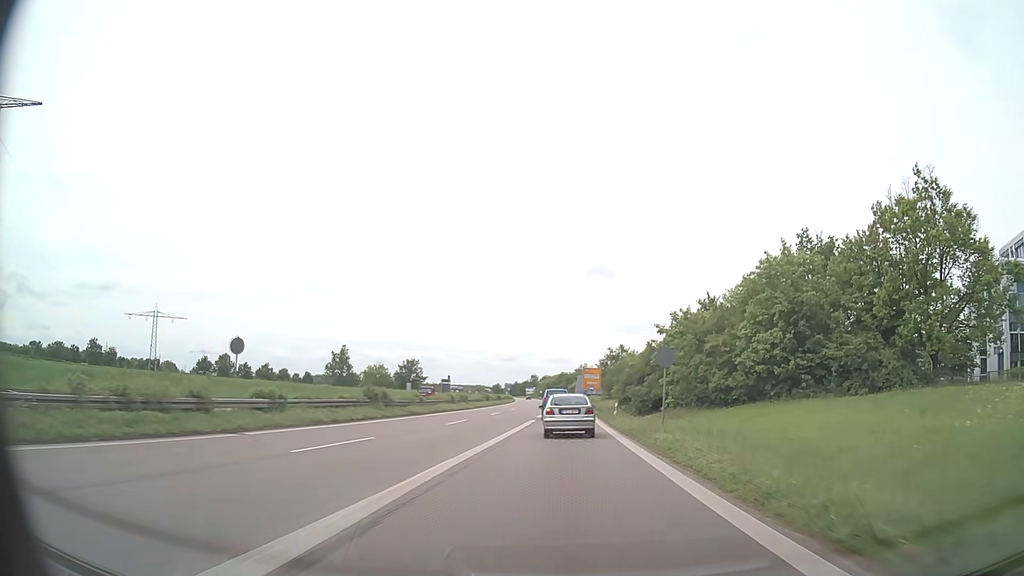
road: trunk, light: Day
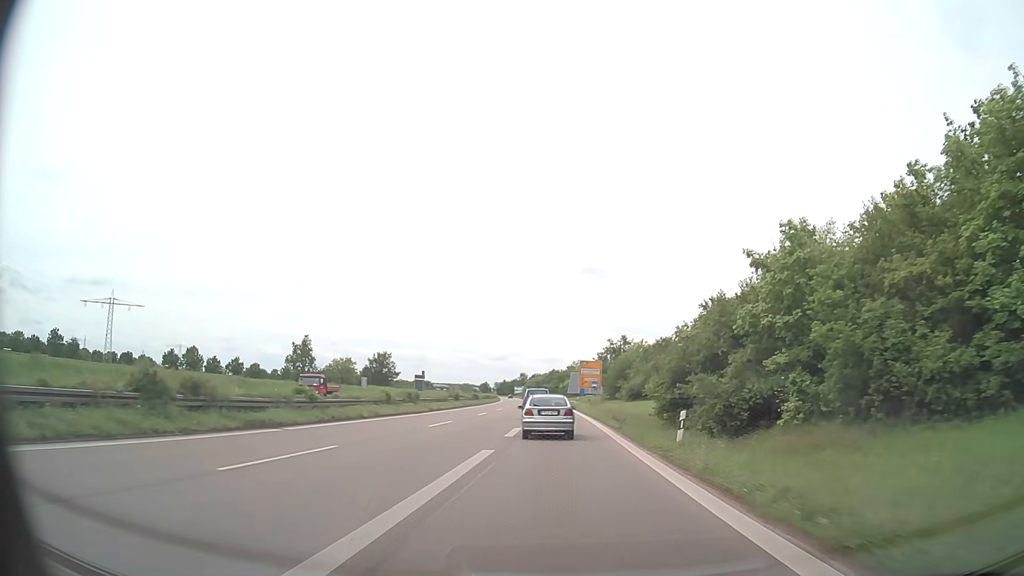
(+0.3, +22.0) m; +1°
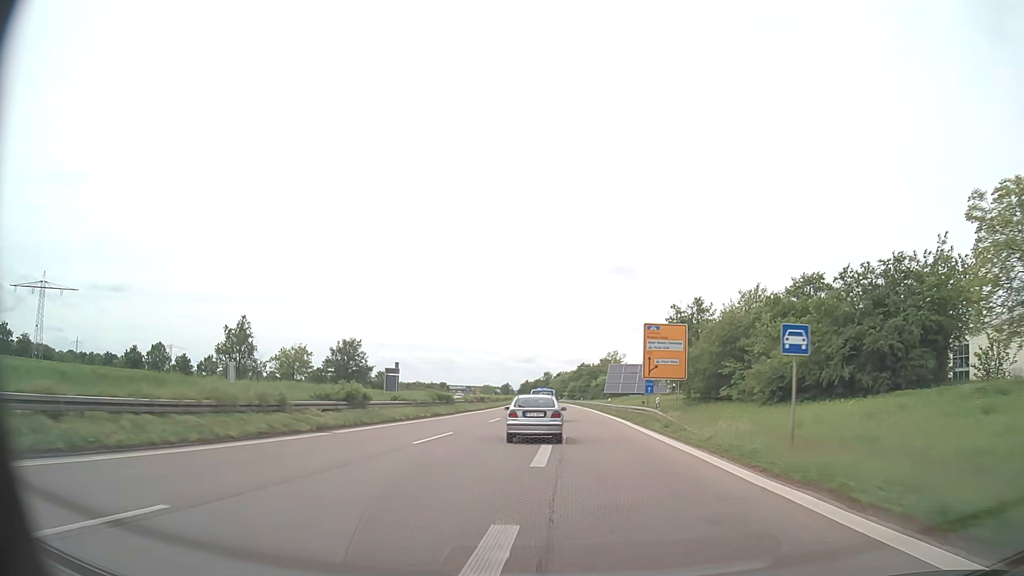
(-0.6, +45.8) m; -2°
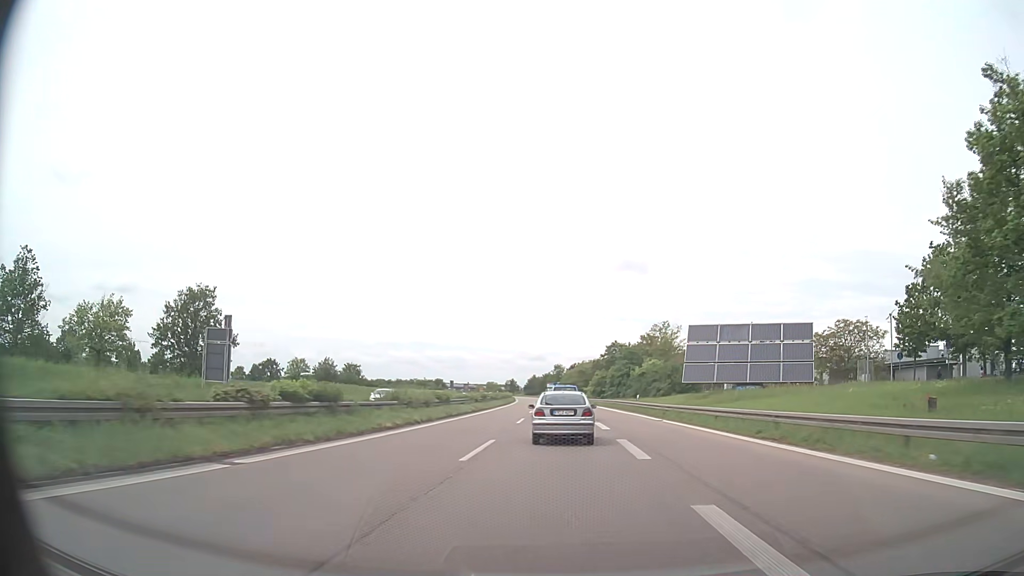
(-1.0, +59.0) m; -1°
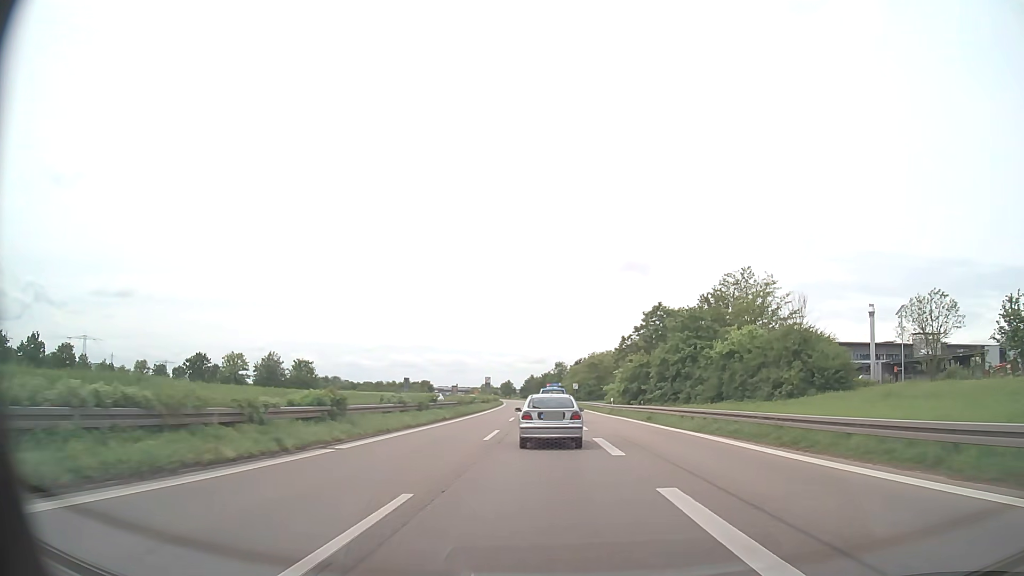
(+0.3, +46.2) m; 0°
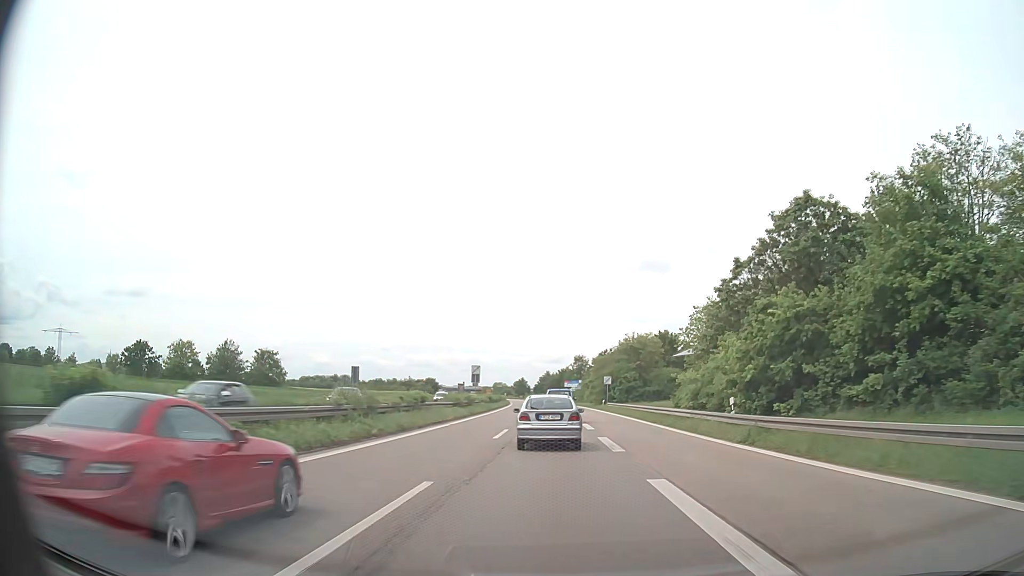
(-0.4, +34.7) m; -1°
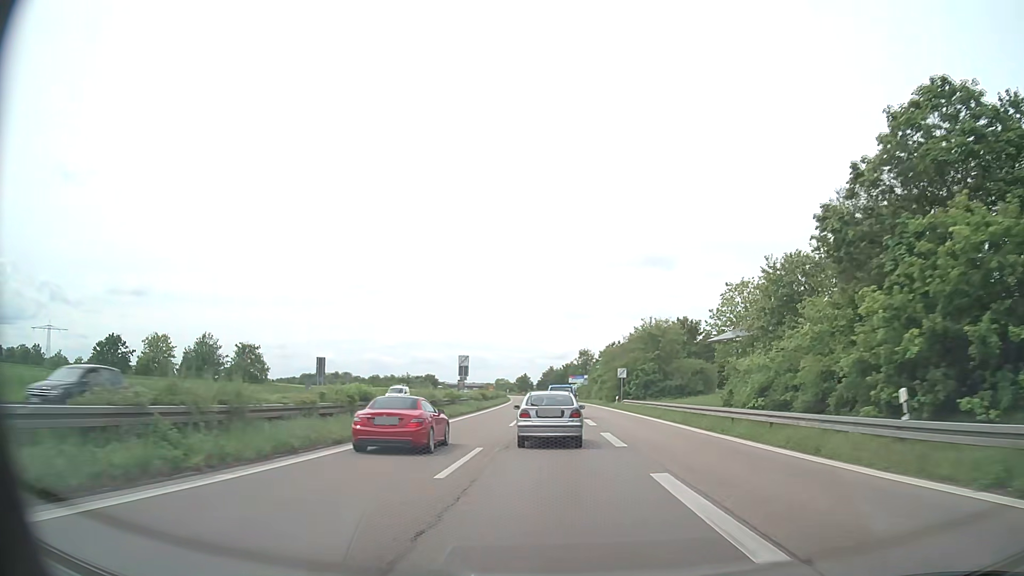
(0.0, +11.6) m; 0°
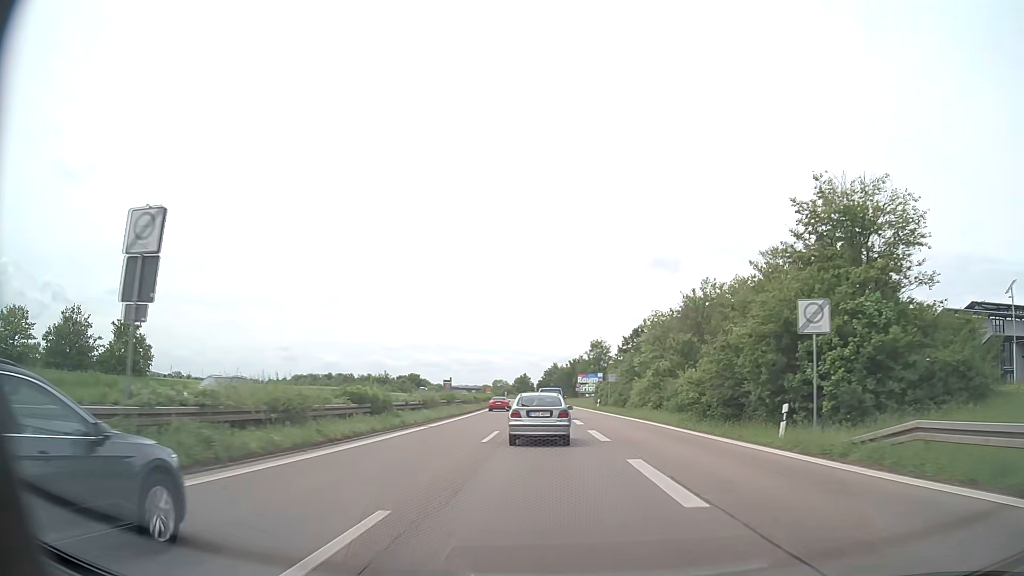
(-0.1, +45.1) m; 0°
(0, +10) (0, +20) (0, +30) (-1, +40) (-1, +50) (-1, +60) (-2, +70) (-2, +80) (-3, +90) (-4, +100) m
